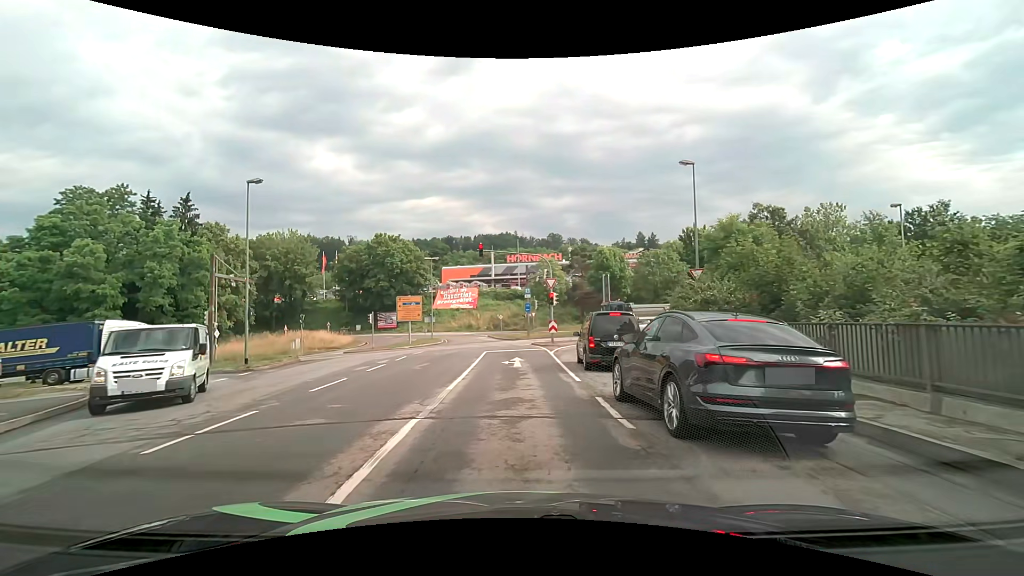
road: primary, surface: asphalt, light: Day
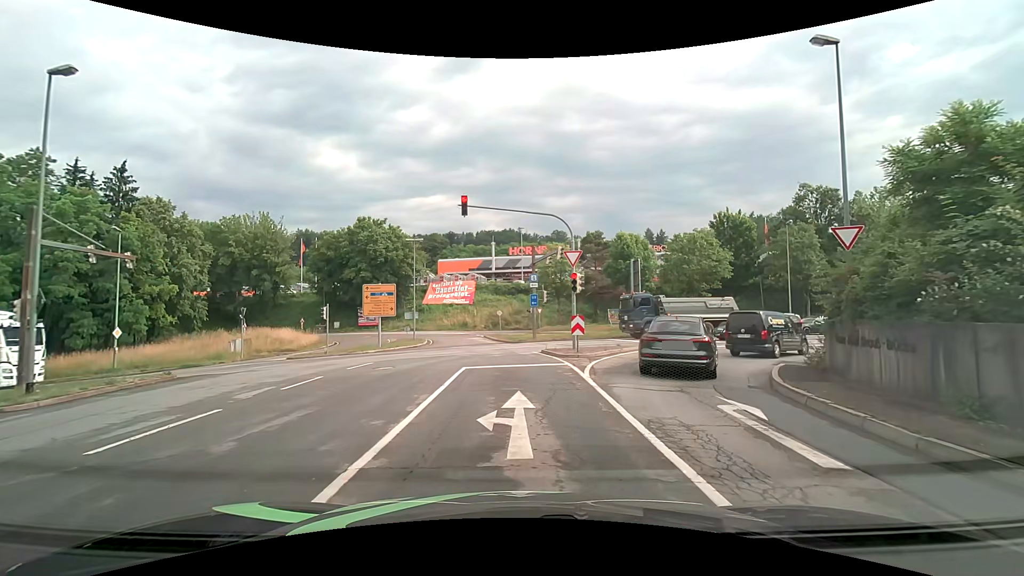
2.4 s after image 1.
(-0.2, +11.9) m; -1°
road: primary_link
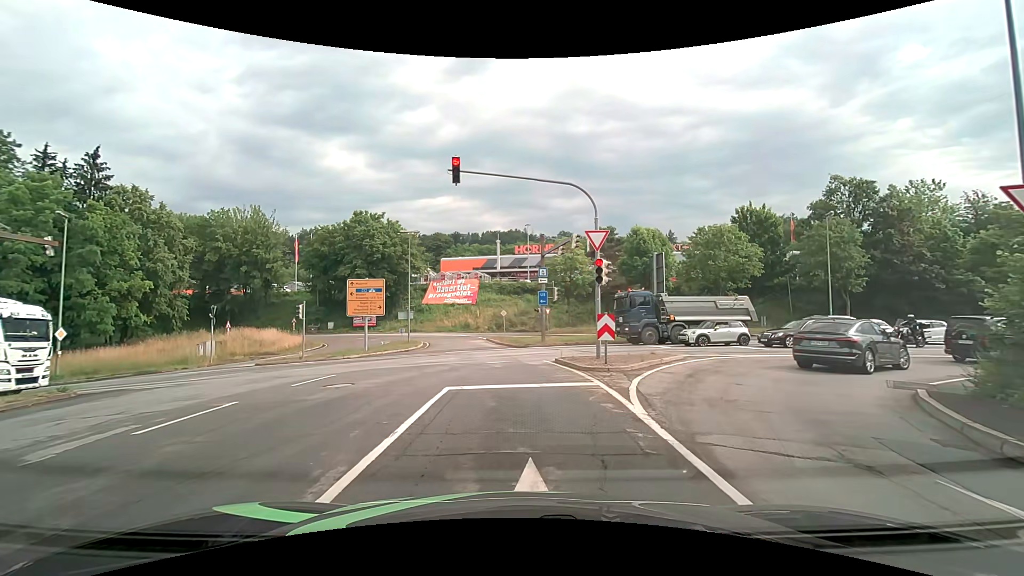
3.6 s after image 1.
(0.0, +5.0) m; 0°
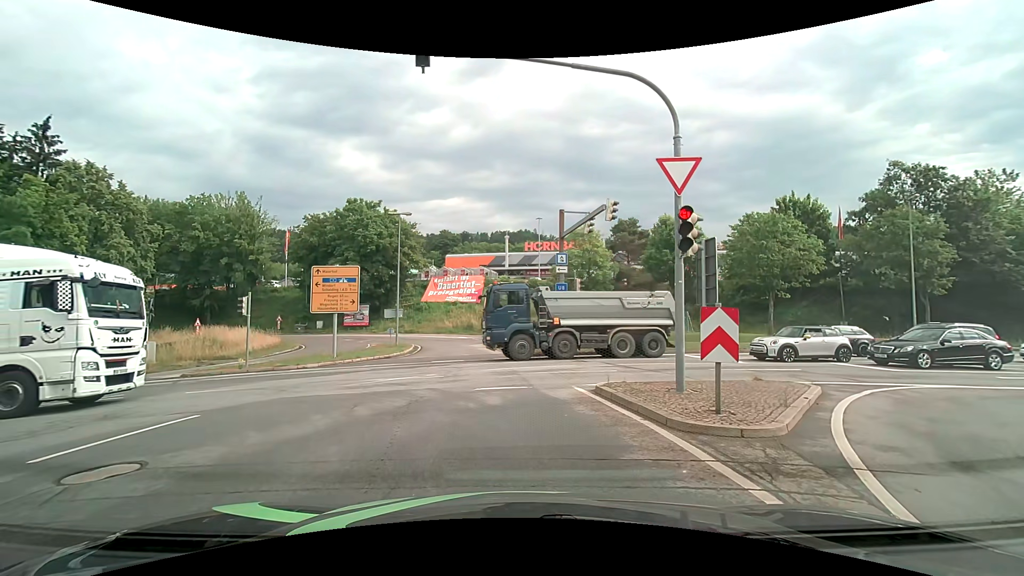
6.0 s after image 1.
(-0.1, +7.4) m; -1°
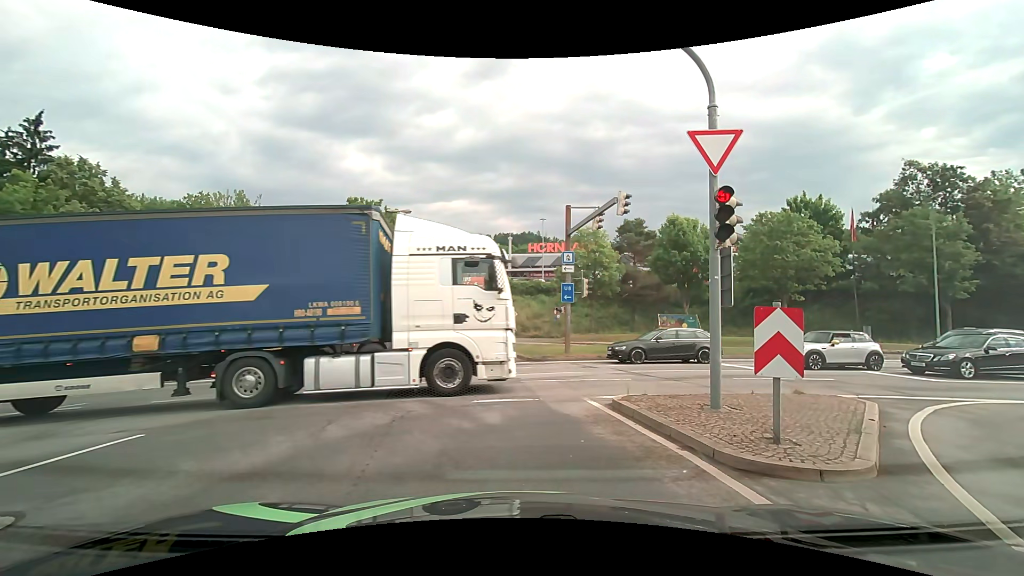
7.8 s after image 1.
(0.0, +1.4) m; -1°
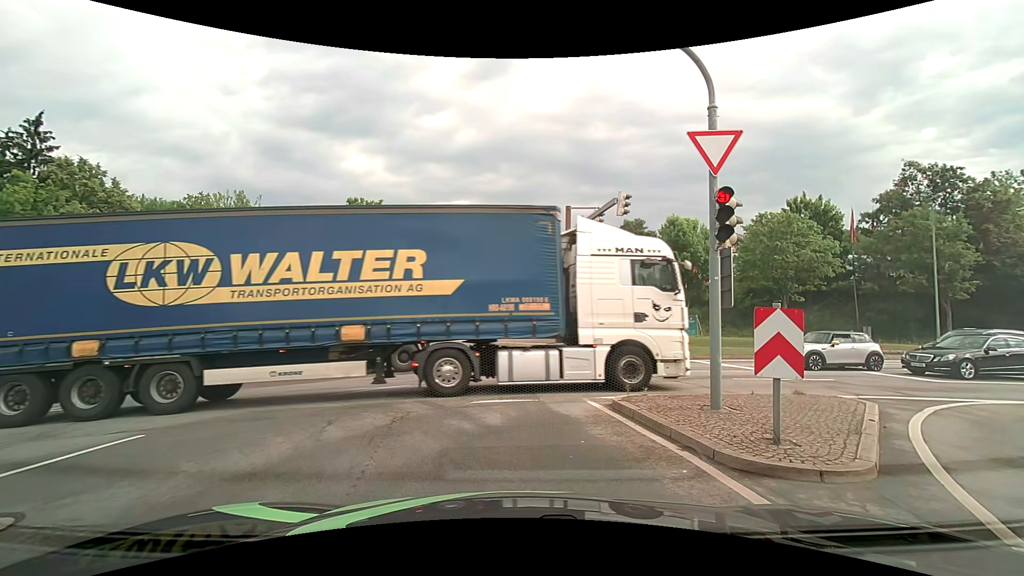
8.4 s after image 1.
(0.0, 0.0) m; 0°
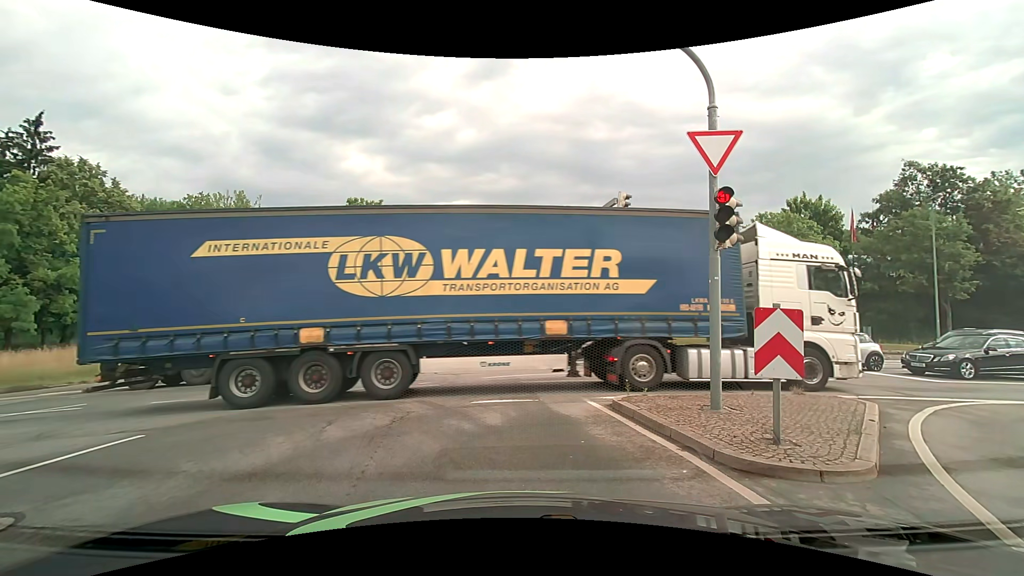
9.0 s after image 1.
(0.0, 0.0) m; 0°
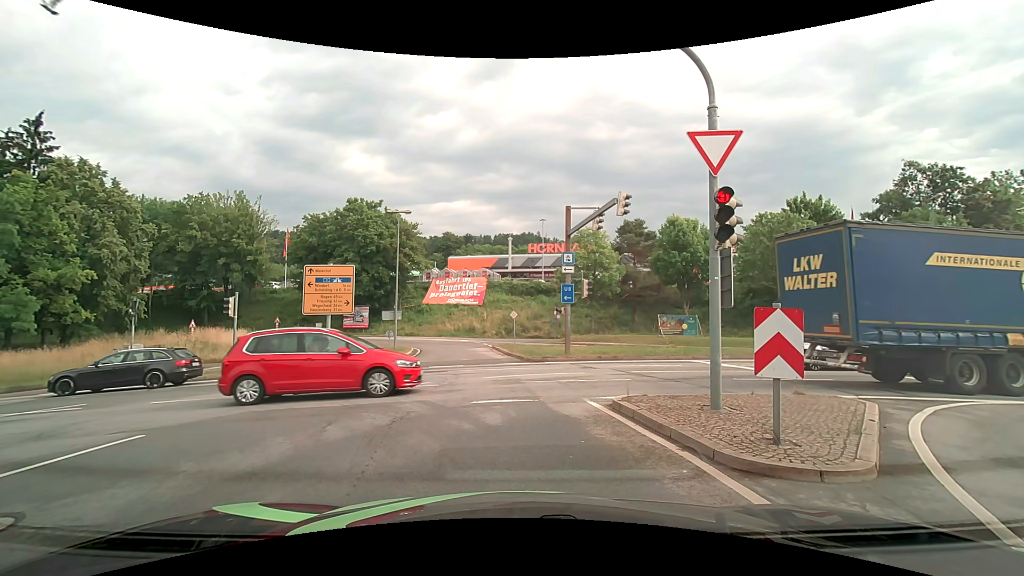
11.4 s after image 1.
(0.0, 0.0) m; 0°
(-2, +10) (-10, +16) (-20, +18) (-30, +18) (-40, +18) (-50, +17) (-60, +17) (-70, +16) (-80, +16) (-90, +16) m
